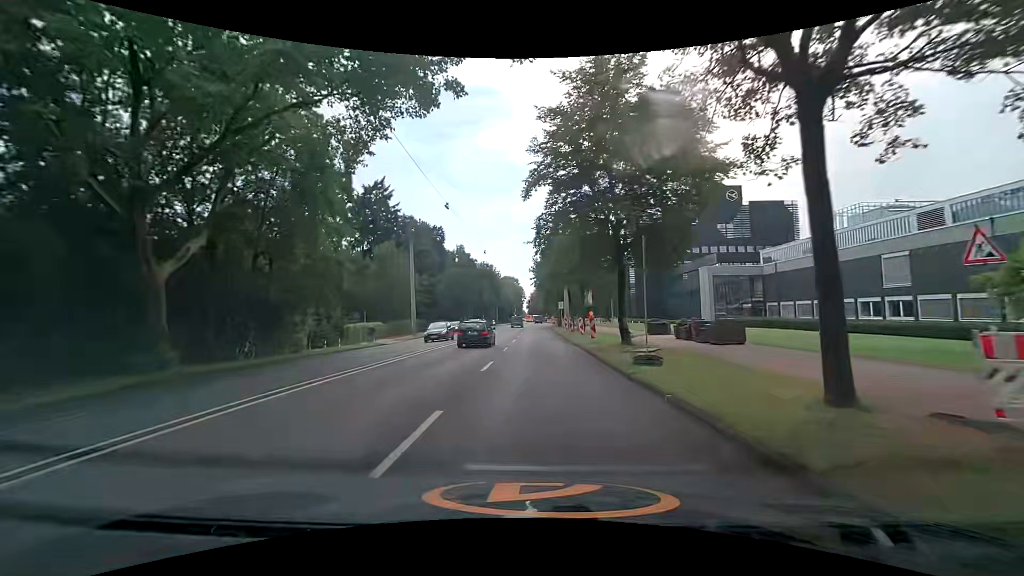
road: primary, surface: asphalt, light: Day
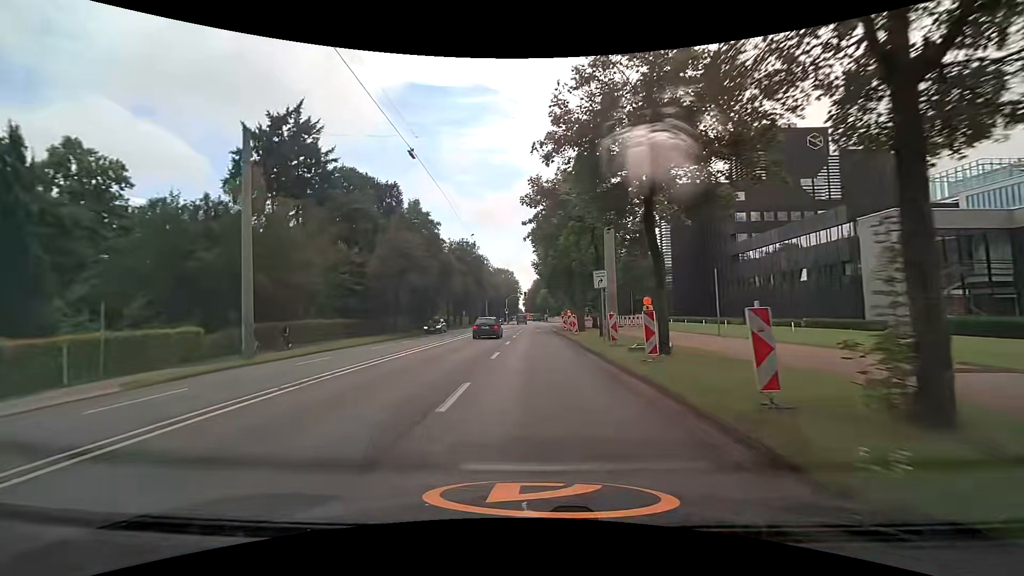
(+0.1, +33.0) m; 0°
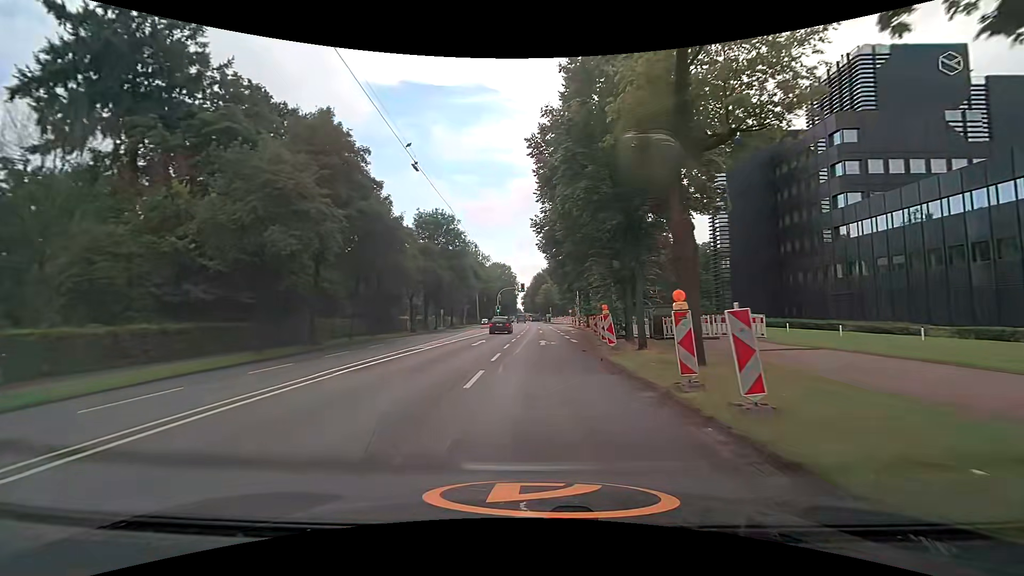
(0.0, +24.4) m; 0°
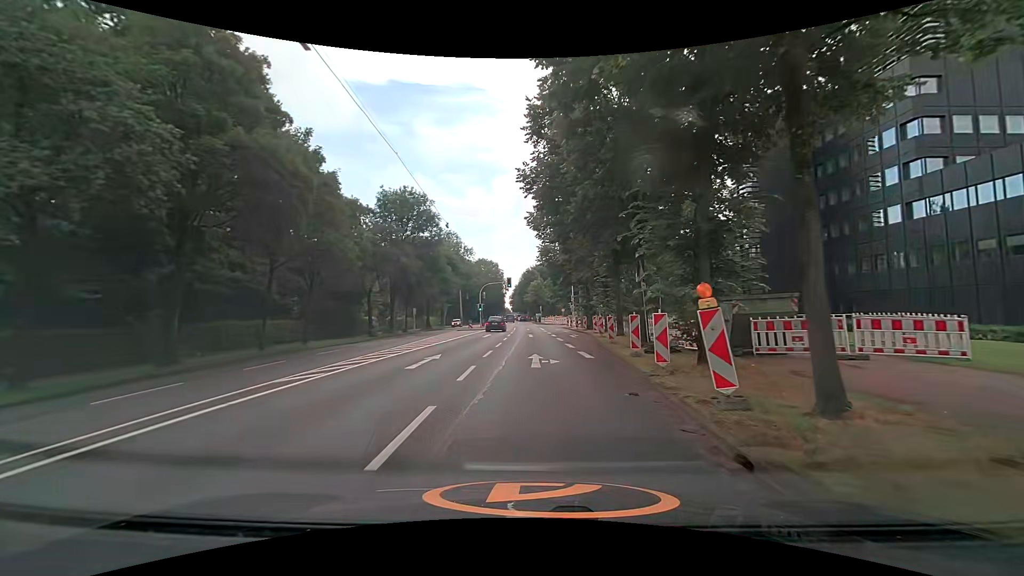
(0.0, +10.9) m; +1°
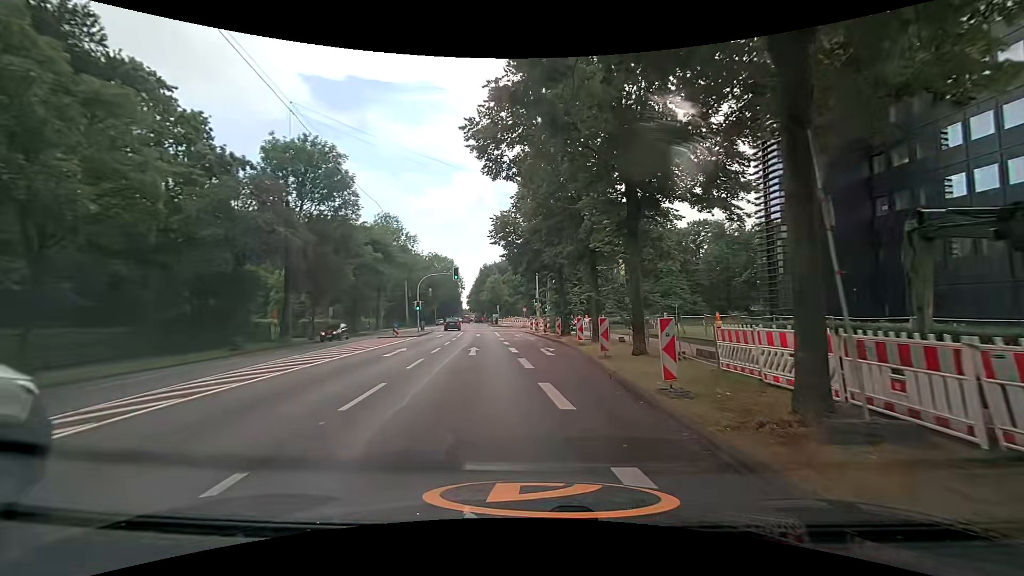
(+0.5, +14.7) m; +5°
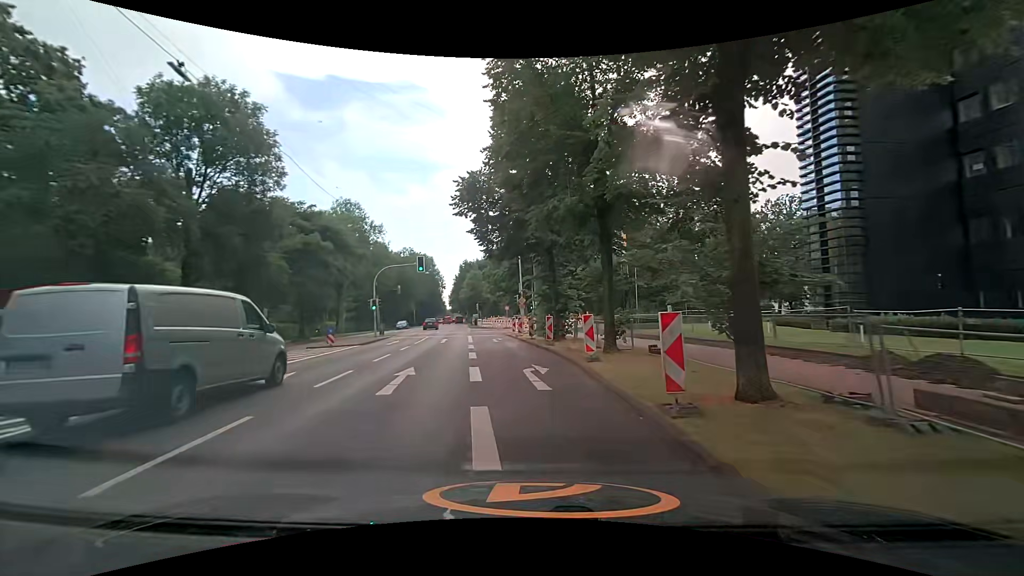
(+0.1, +9.2) m; +2°
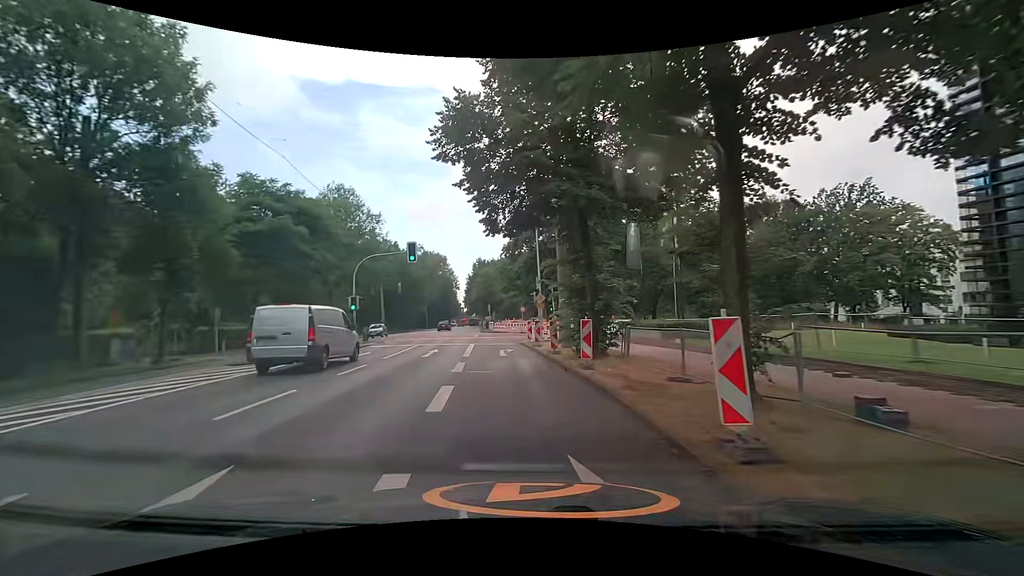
(-0.1, +8.9) m; -2°
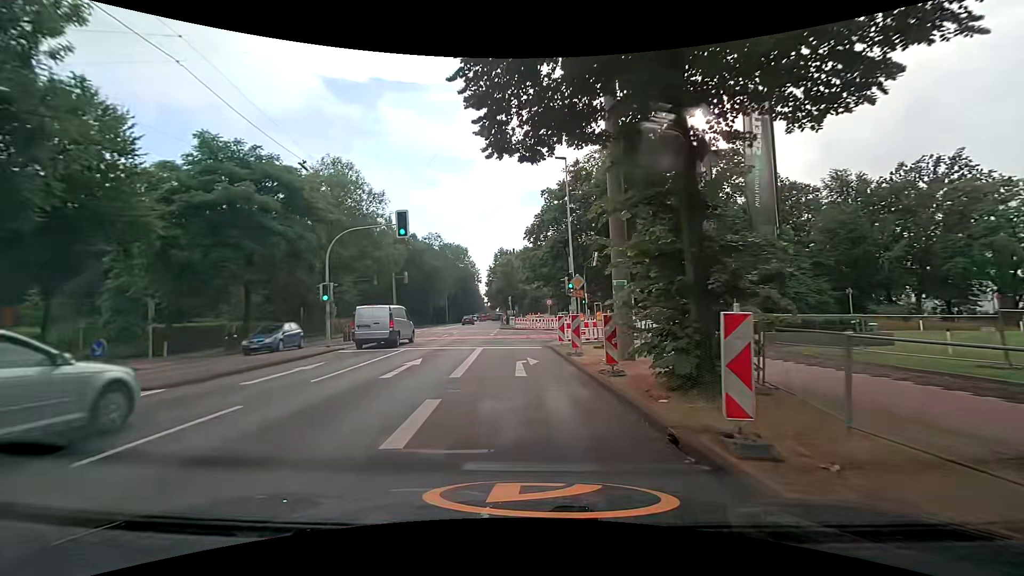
(-0.2, +8.3) m; -3°
